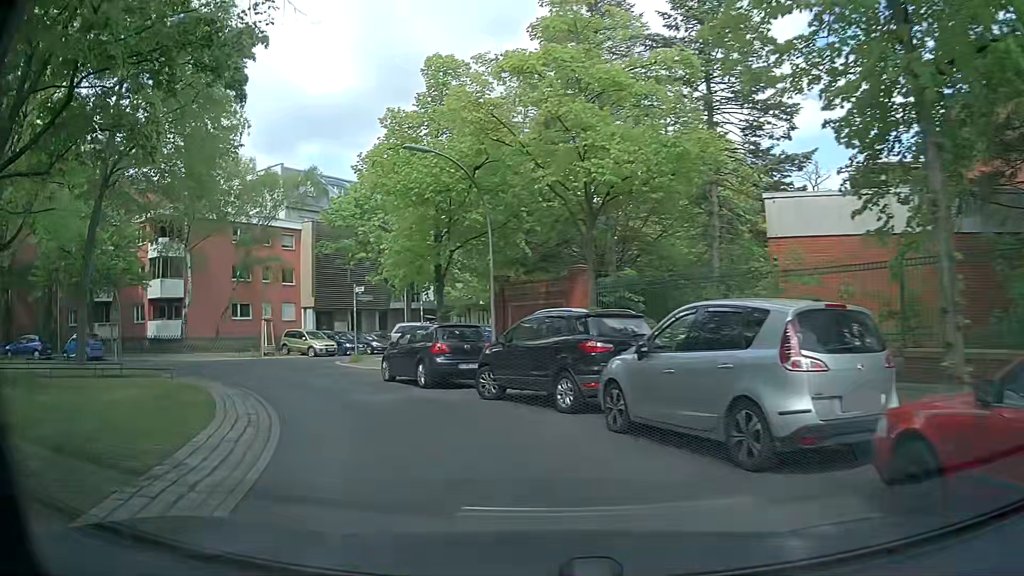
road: residential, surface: asphalt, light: Day
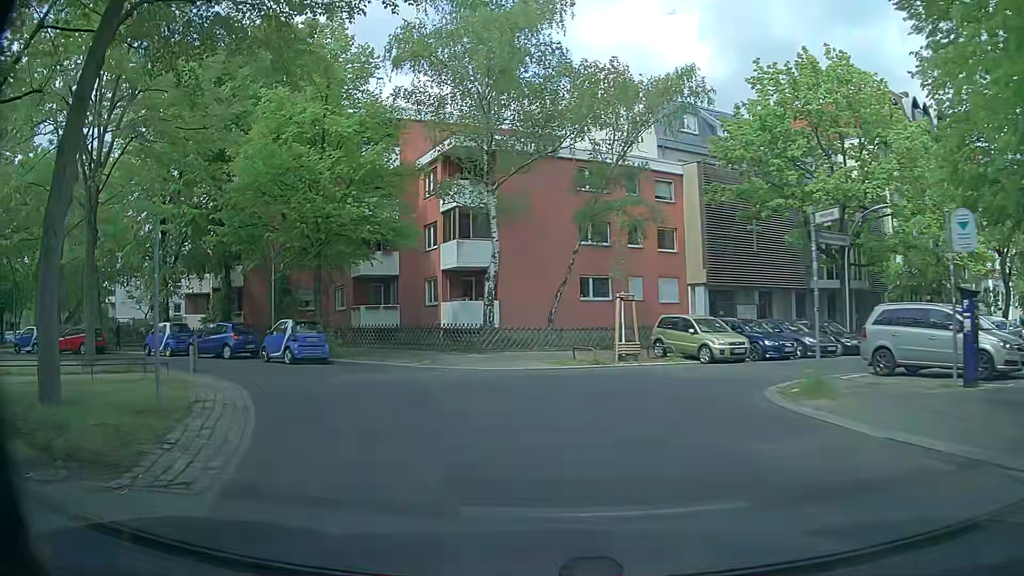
(-4.5, +15.8) m; -31°
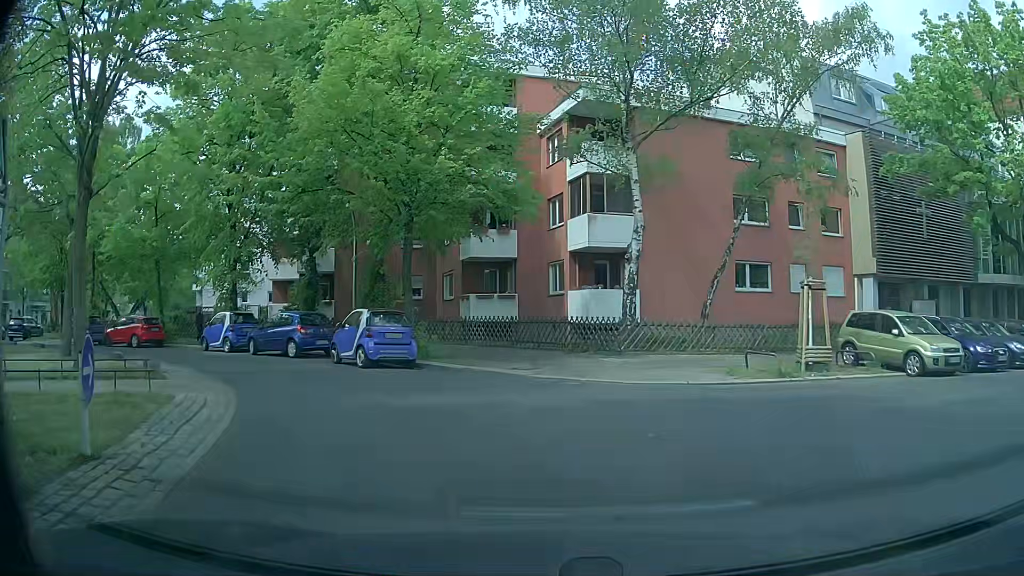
(-0.6, +5.5) m; -11°
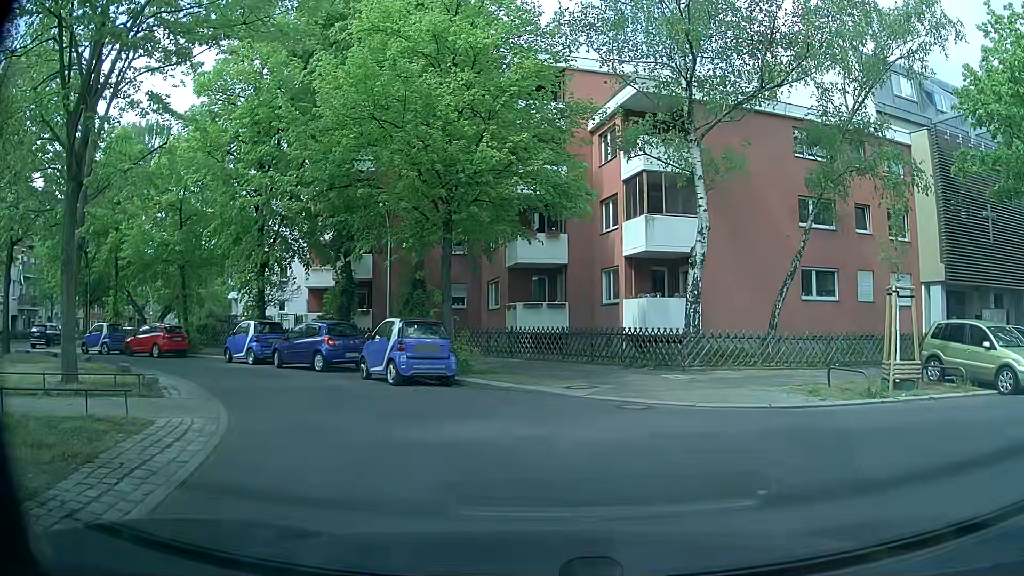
(-0.1, +1.8) m; -5°
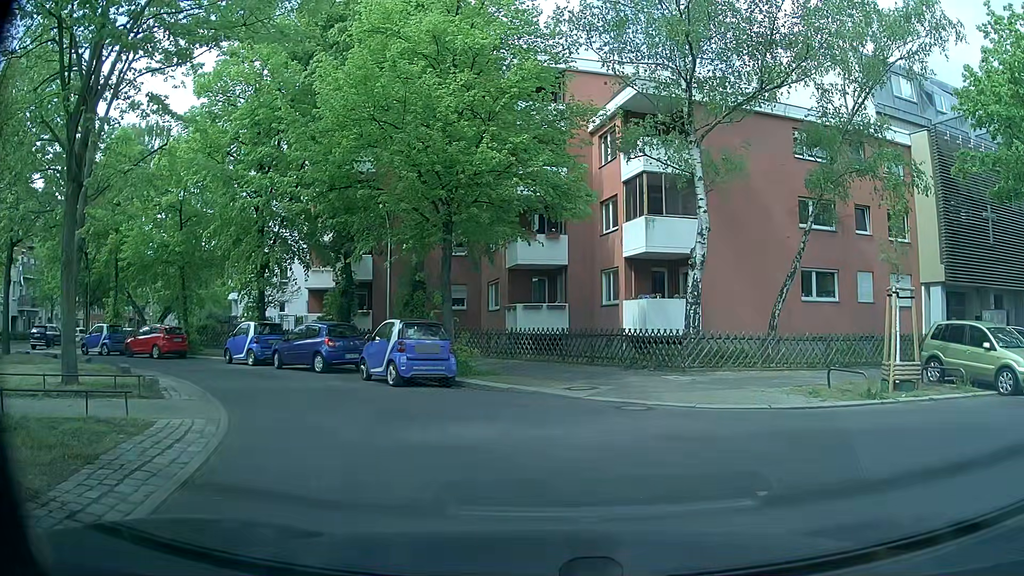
(0.0, 0.0) m; 0°
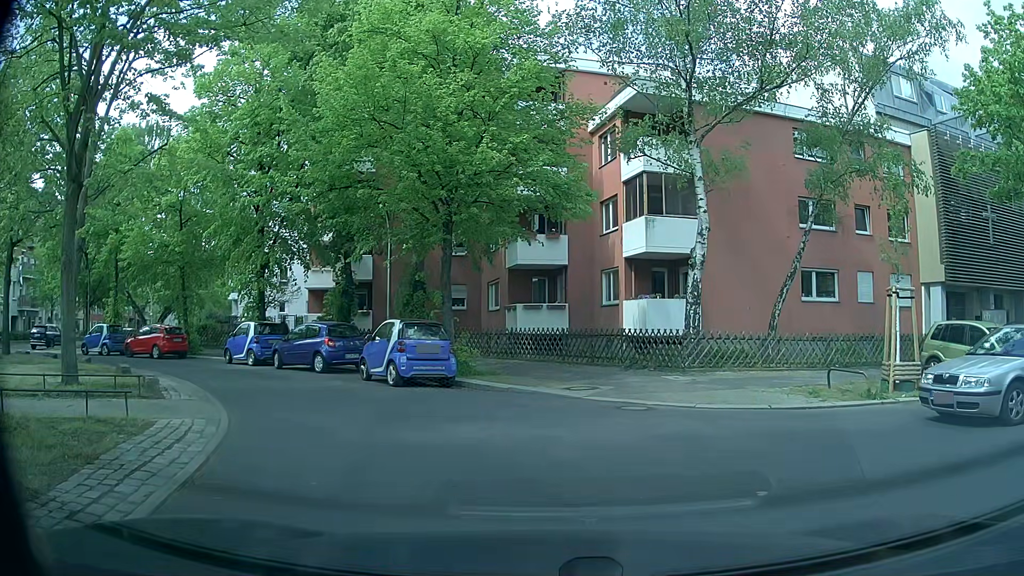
(0.0, 0.0) m; 0°
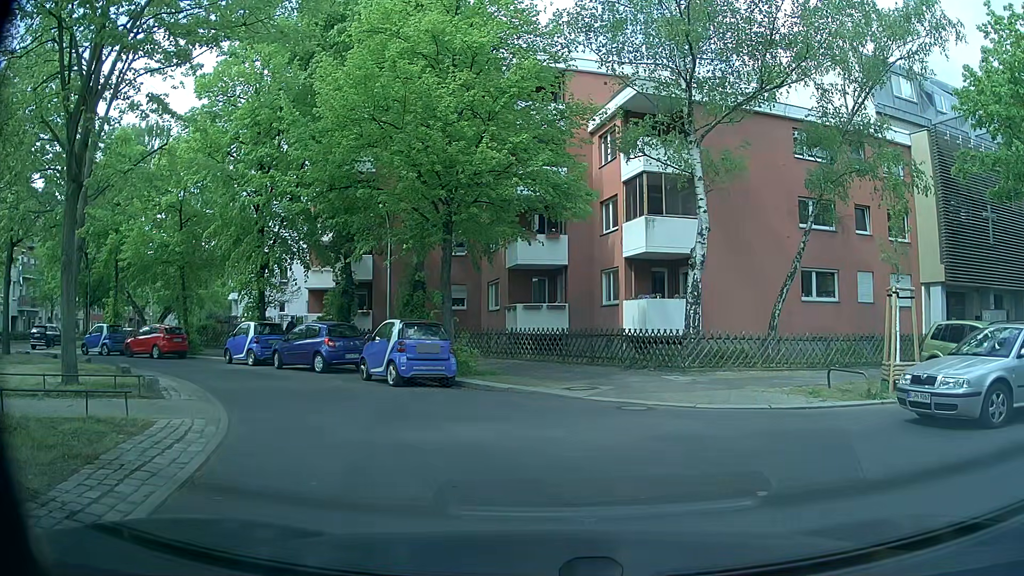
(0.0, 0.0) m; 0°
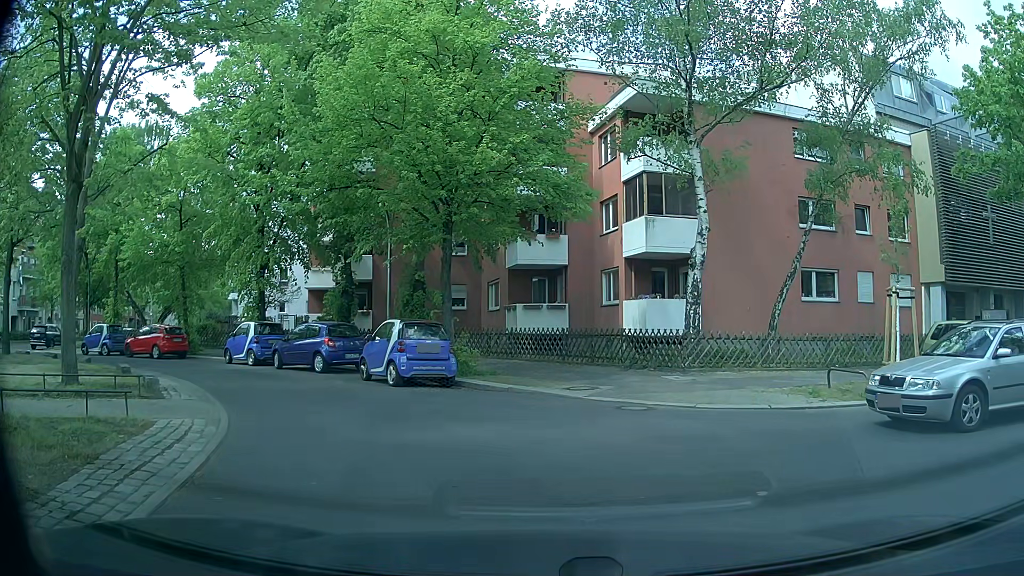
(0.0, 0.0) m; 0°
